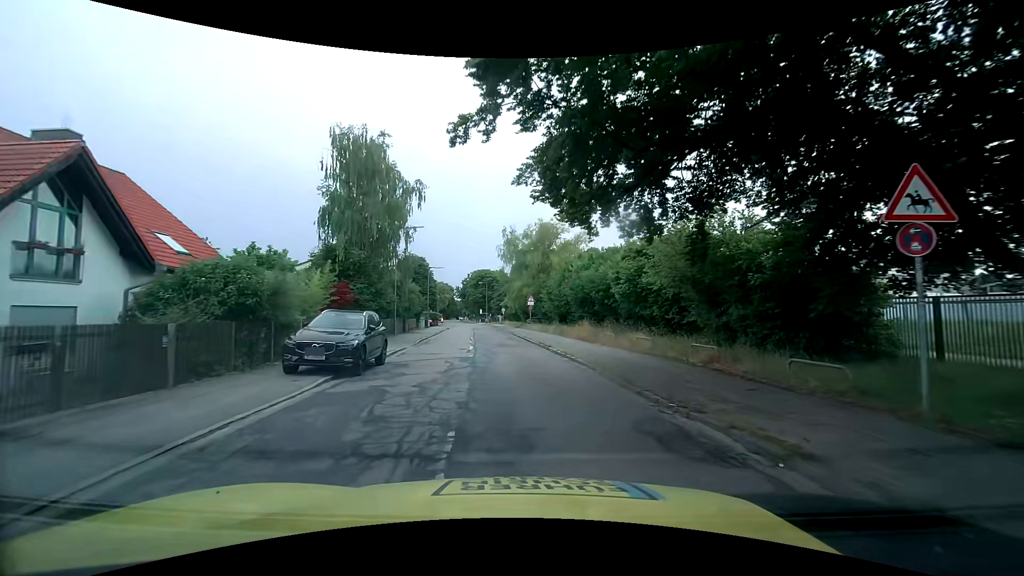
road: tertiary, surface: asphalt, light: Day
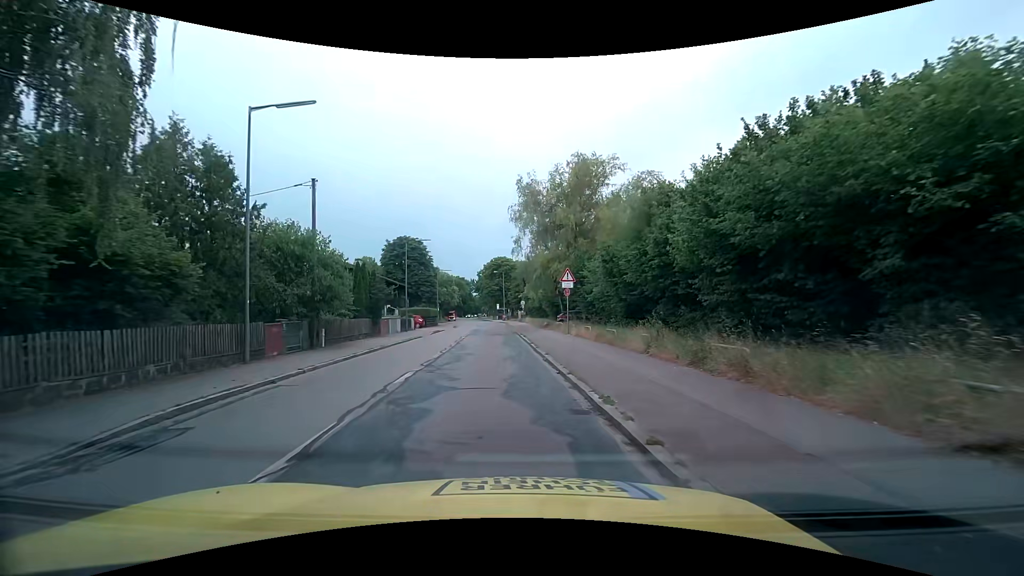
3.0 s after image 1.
(-0.2, +23.2) m; -2°
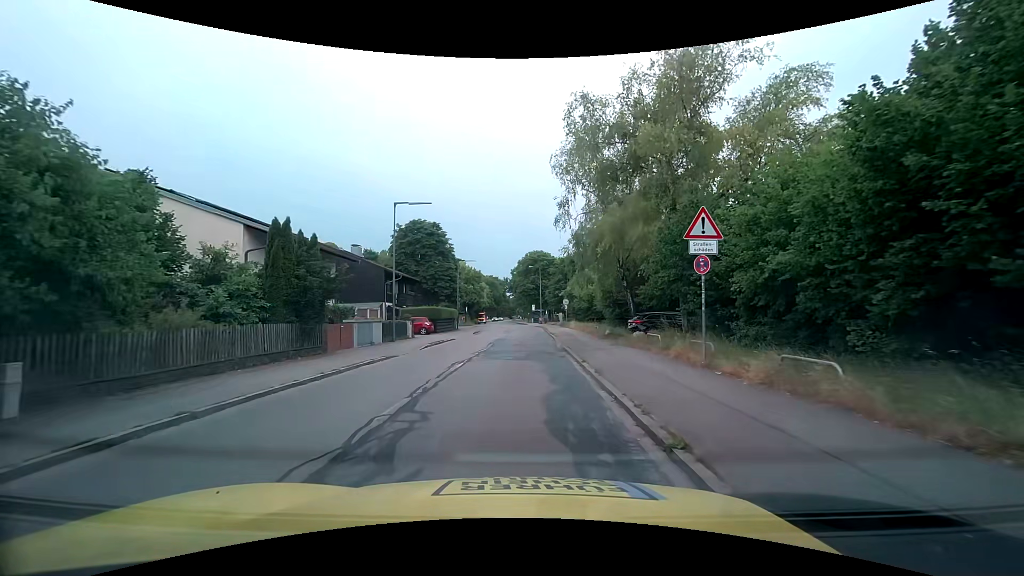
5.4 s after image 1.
(-0.9, +15.5) m; -5°
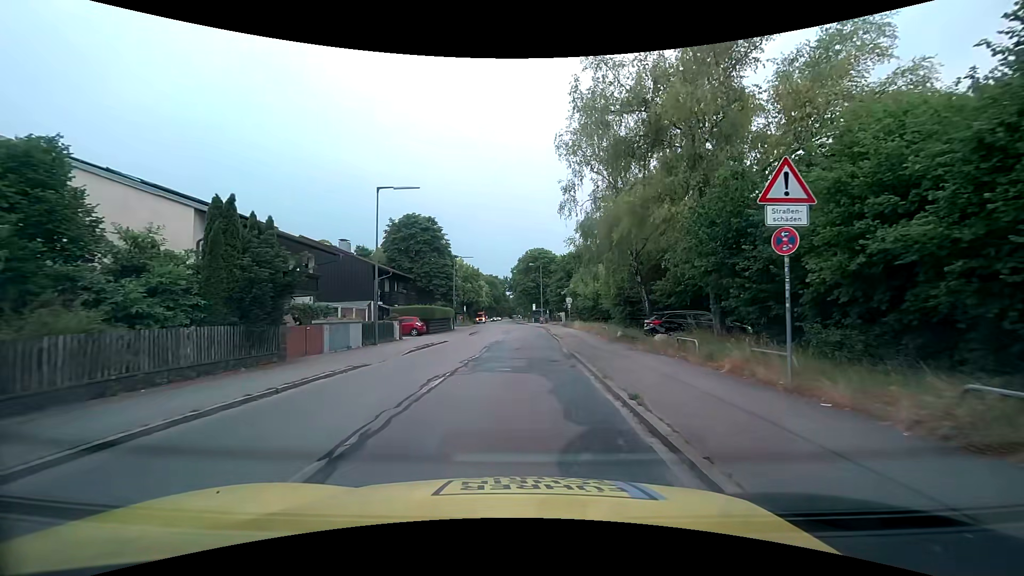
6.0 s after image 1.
(0.0, +3.5) m; 0°
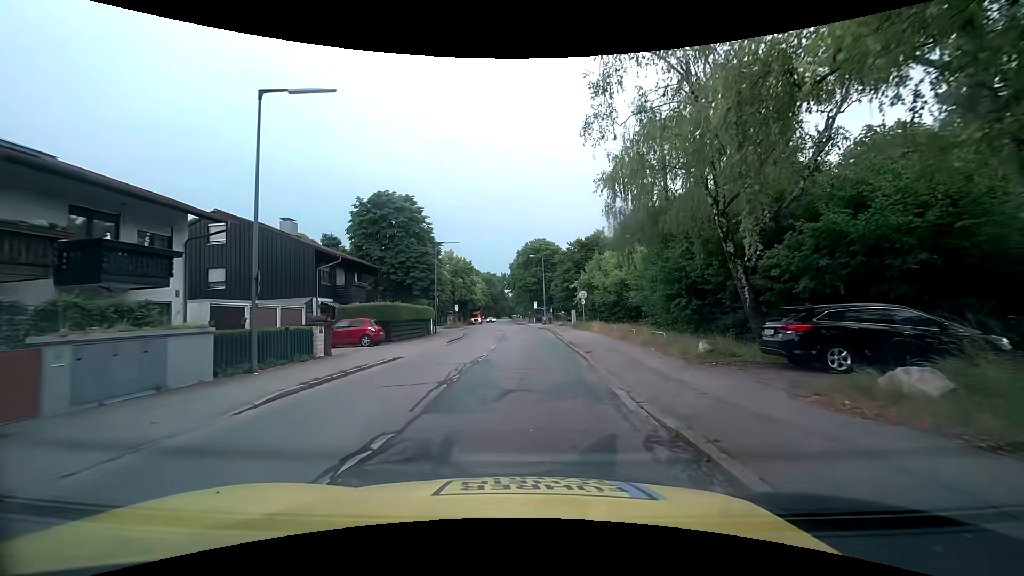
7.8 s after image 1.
(+0.1, +11.7) m; +1°
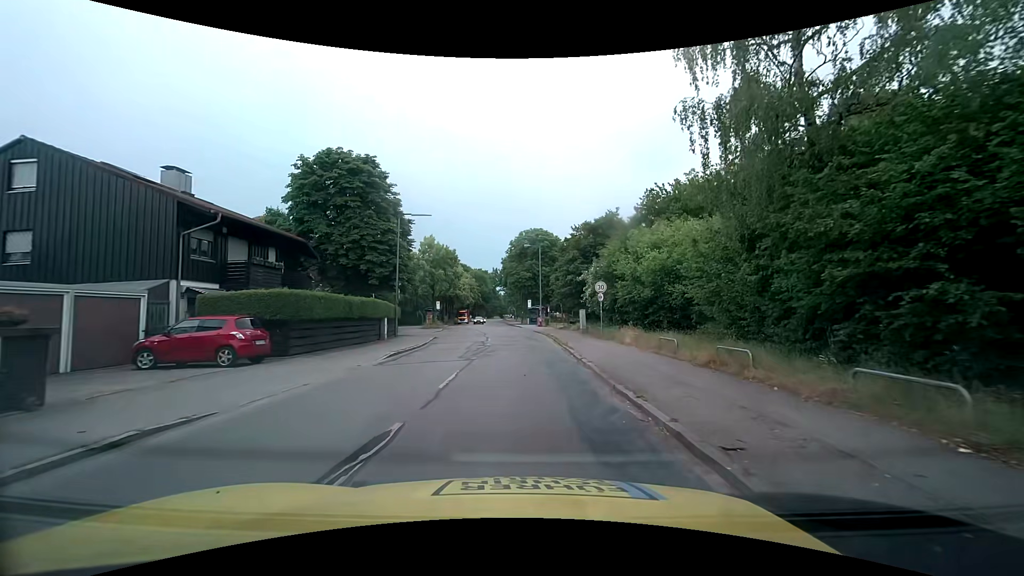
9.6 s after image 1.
(0.0, +11.6) m; 0°
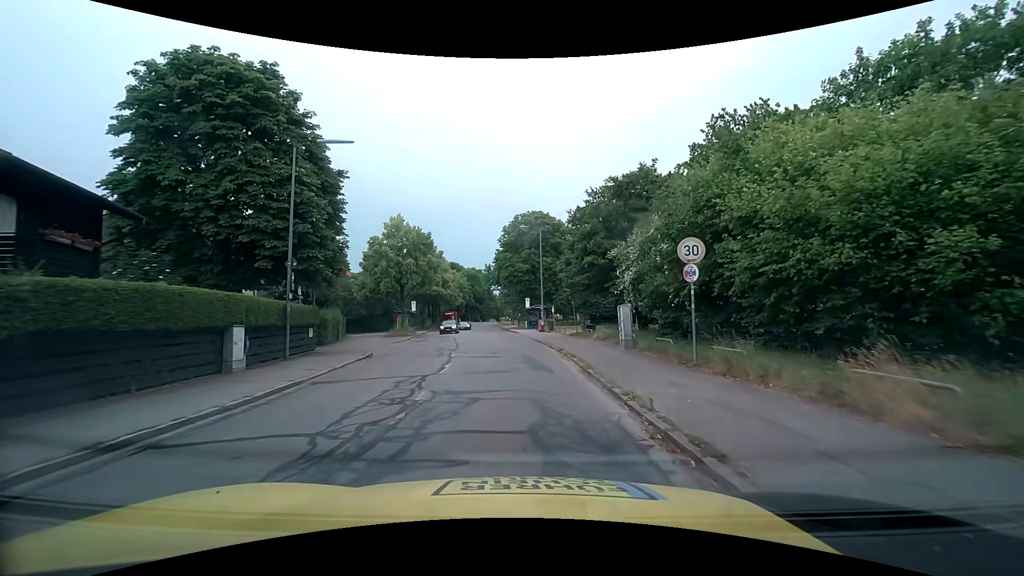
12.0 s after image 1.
(+0.2, +15.0) m; 0°
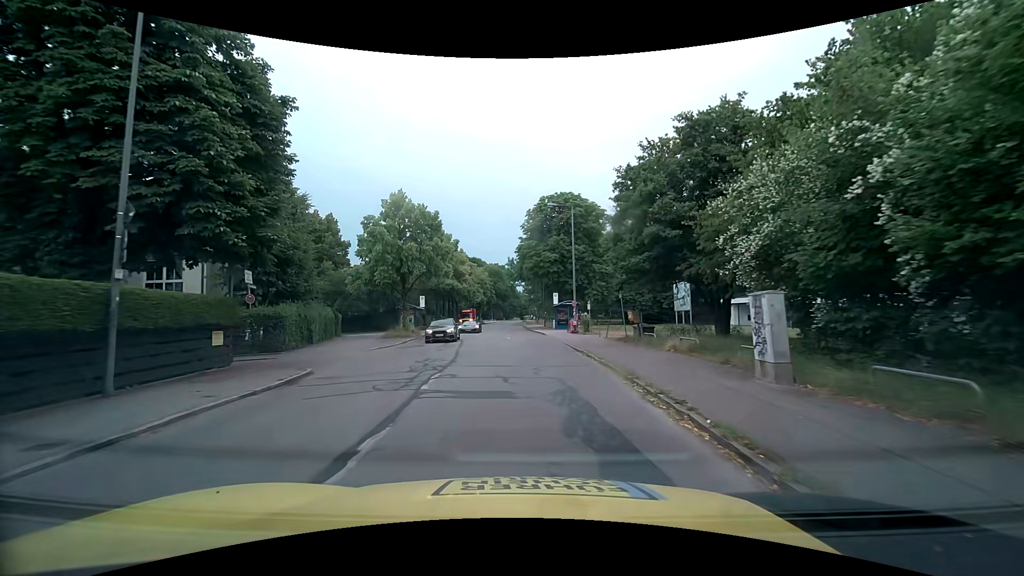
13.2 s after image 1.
(-0.1, +9.3) m; -2°
(0, +10) (-1, +20) (-2, +30) (-3, +40) (-4, +50) (-4, +60) (-5, +70) (-5, +80) (-5, +90) (-5, +100) m
